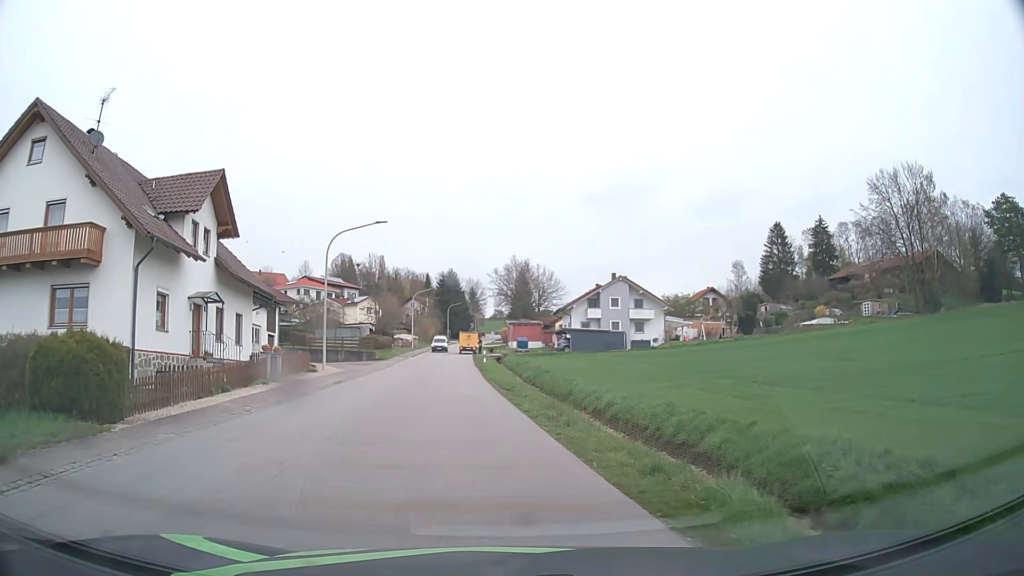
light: Day
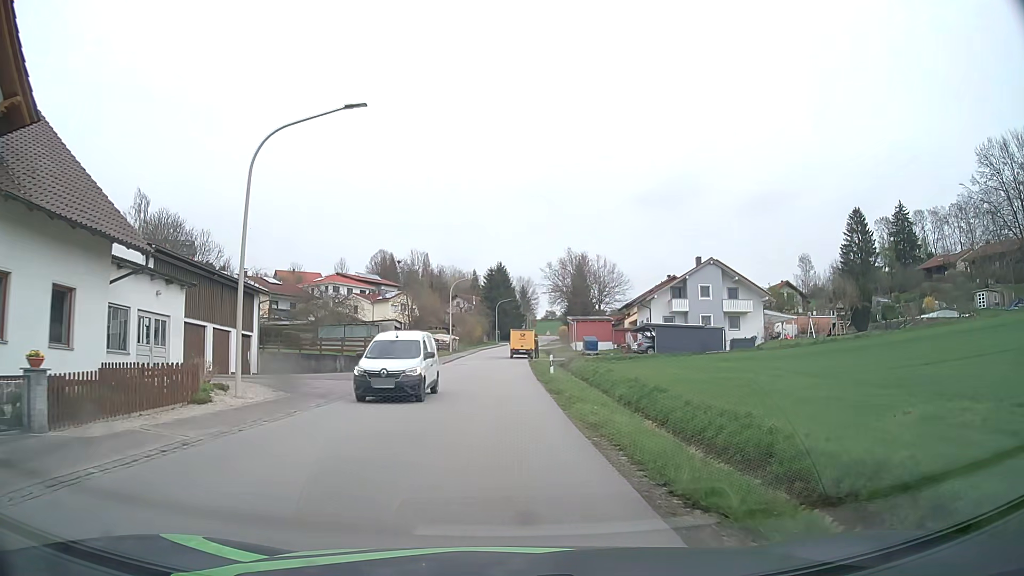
(-1.2, +17.7) m; -4°
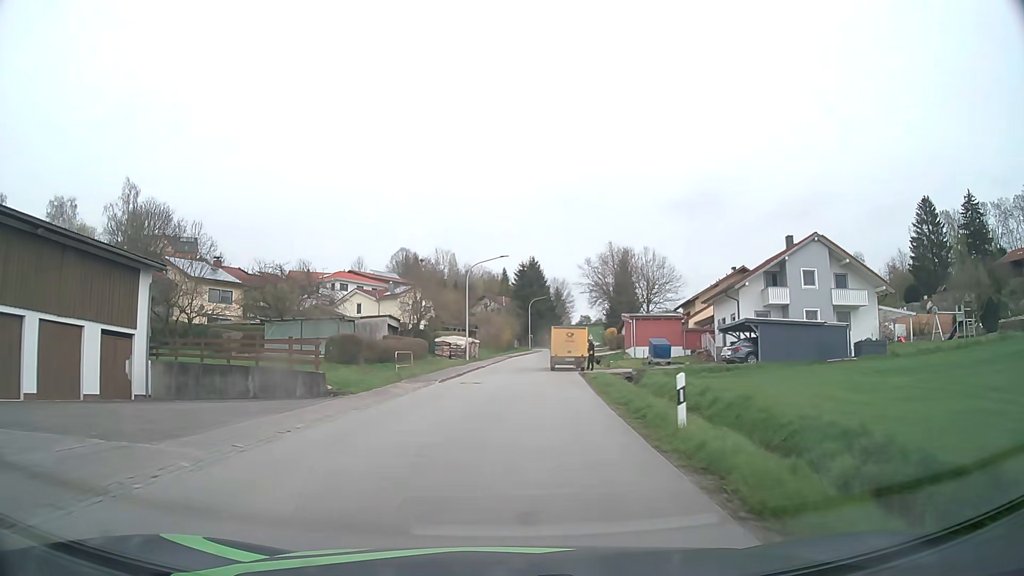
(-0.4, +17.9) m; -4°
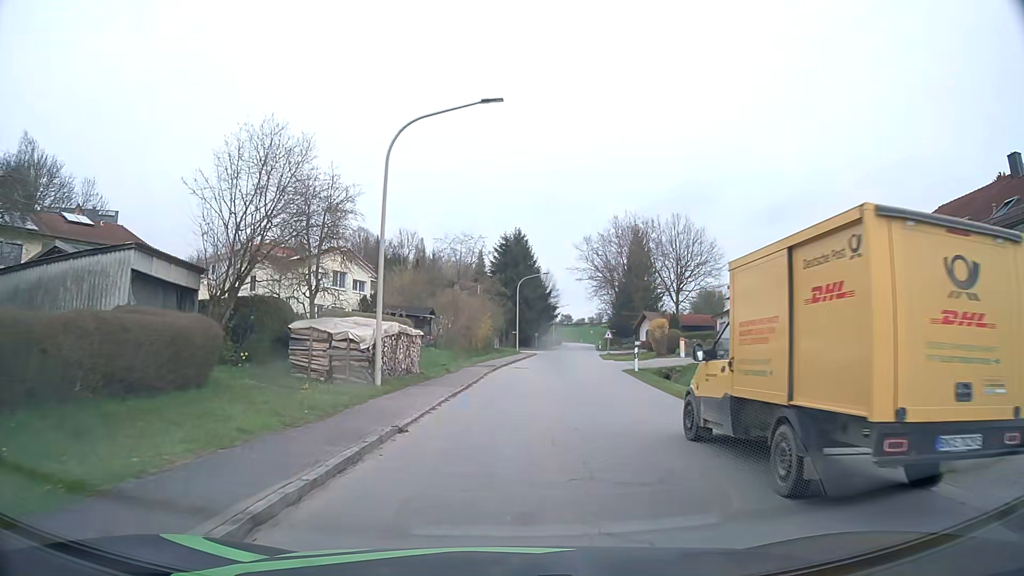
(-0.1, +30.8) m; +3°
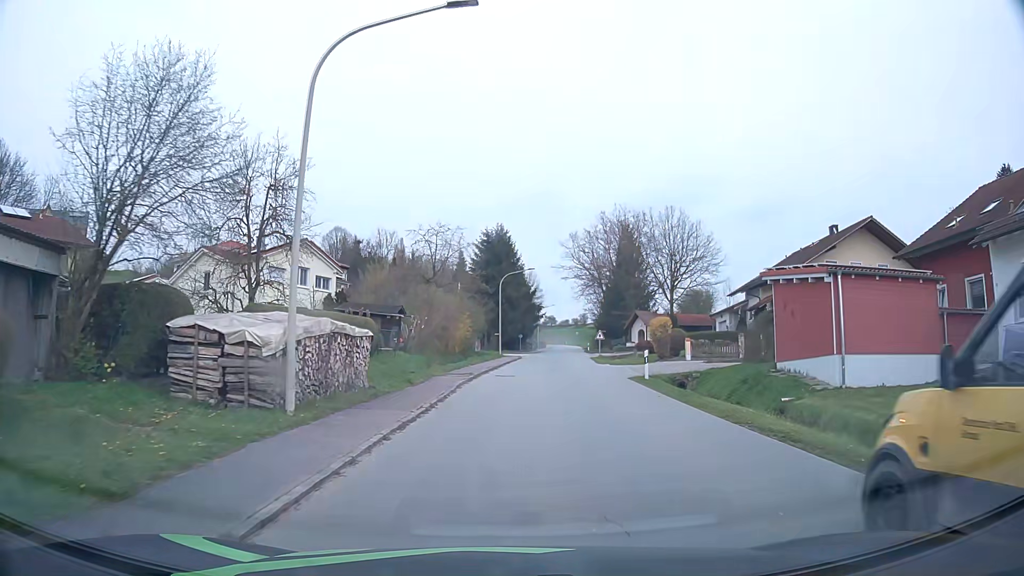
(+0.1, +5.6) m; +1°
